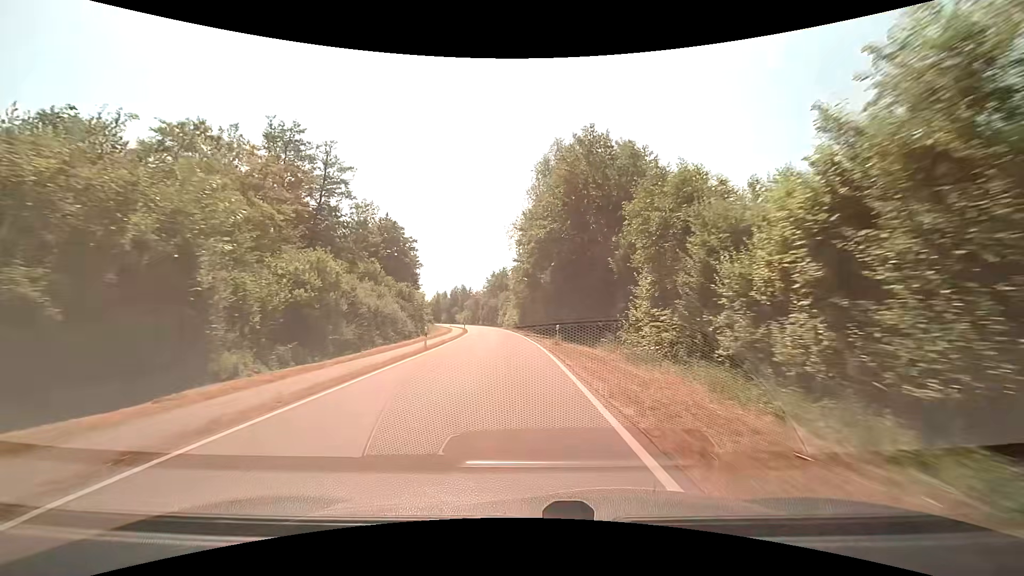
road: tertiary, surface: asphalt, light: Day
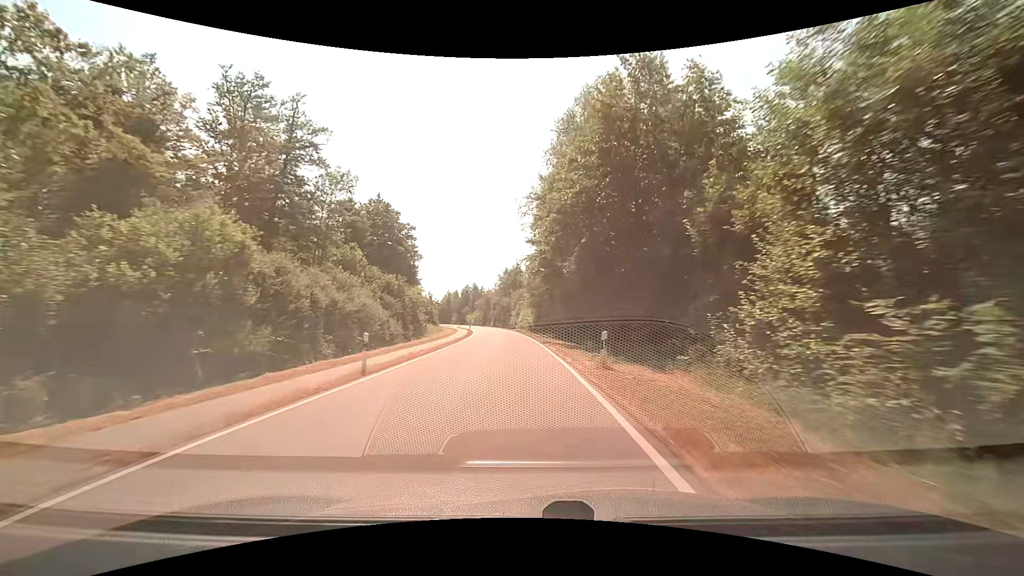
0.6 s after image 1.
(-0.2, +11.1) m; -2°
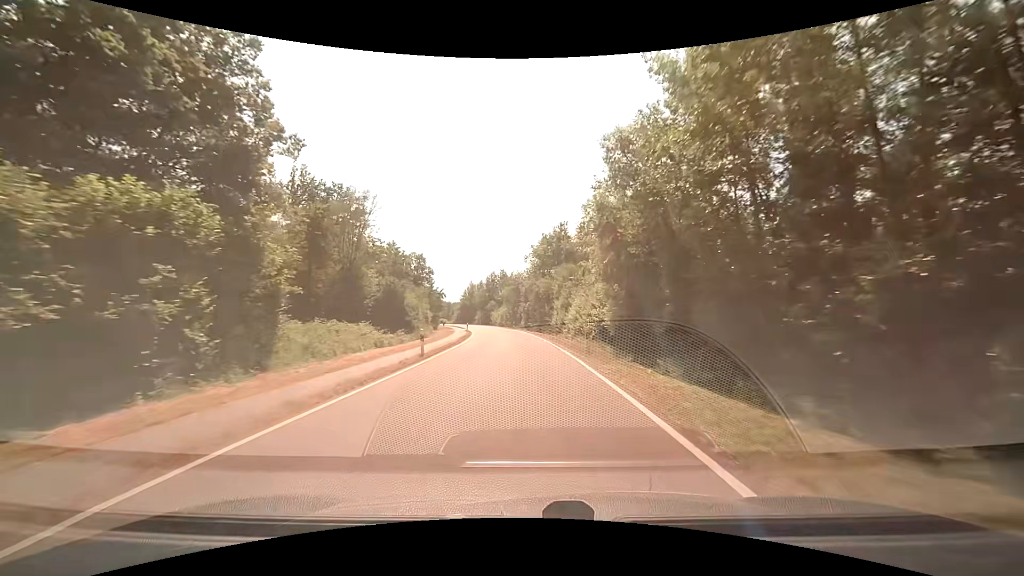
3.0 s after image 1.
(-1.5, +44.4) m; -4°
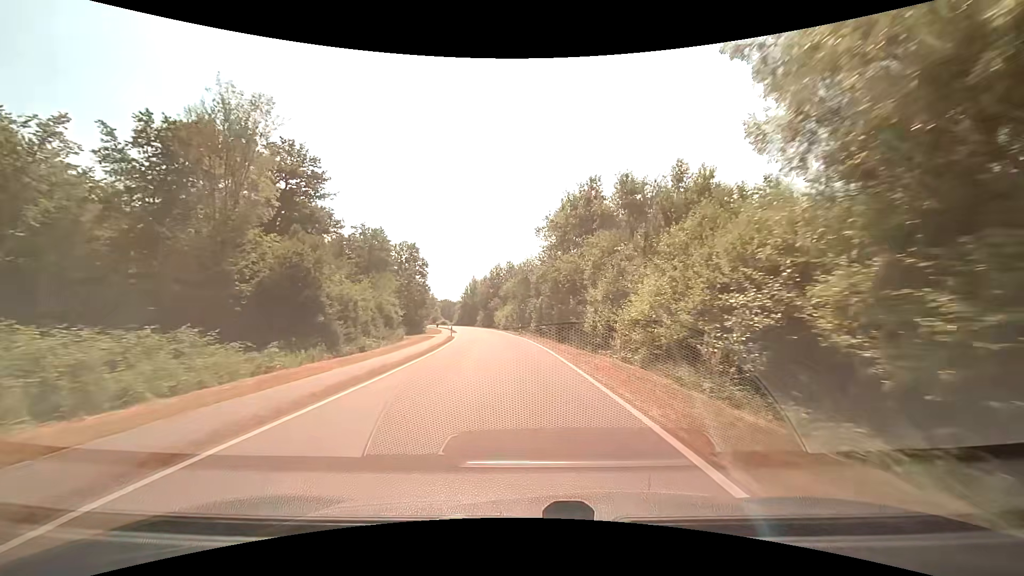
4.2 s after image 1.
(-0.3, +22.3) m; -1°
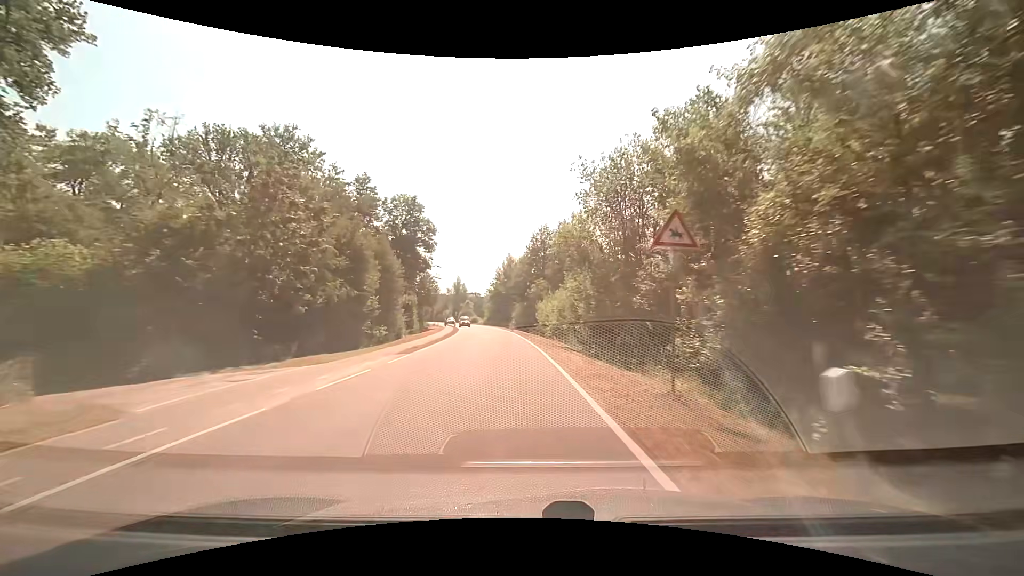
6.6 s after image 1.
(-2.2, +44.2) m; -6°
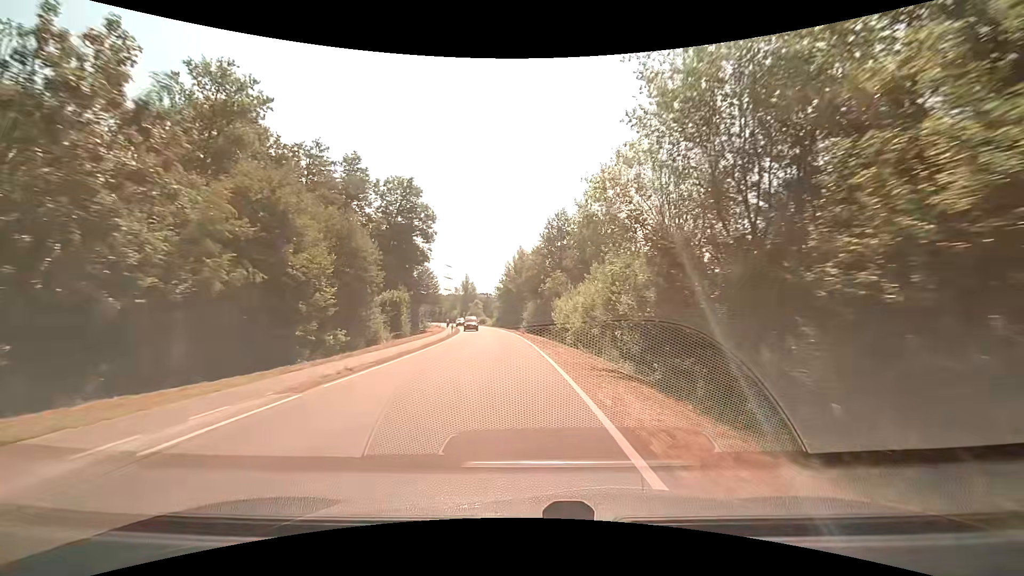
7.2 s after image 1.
(-0.1, +10.7) m; -1°
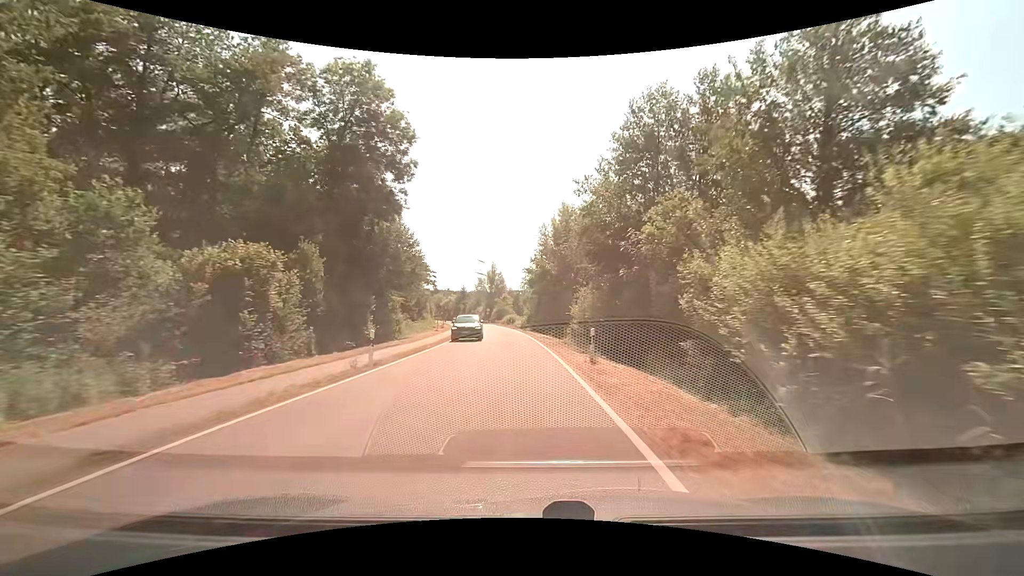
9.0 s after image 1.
(-1.3, +30.7) m; -5°
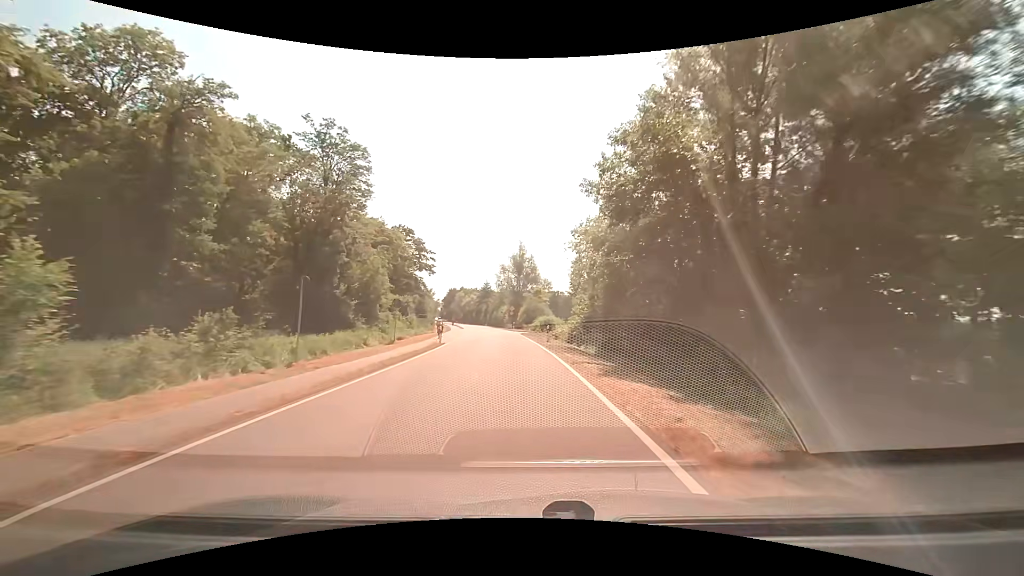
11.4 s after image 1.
(-1.1, +38.4) m; -4°
(0, +10) (0, +20) (-1, +30) (-2, +40) (-3, +50) (-4, +60) (-5, +70) (-6, +80) (-8, +90) (-10, +99) m
